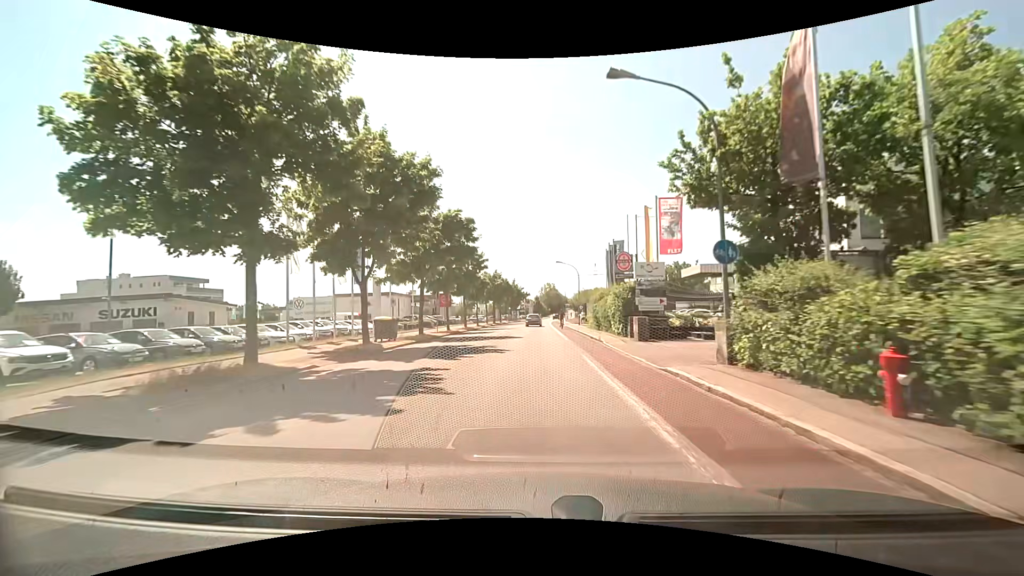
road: tertiary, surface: asphalt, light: Day
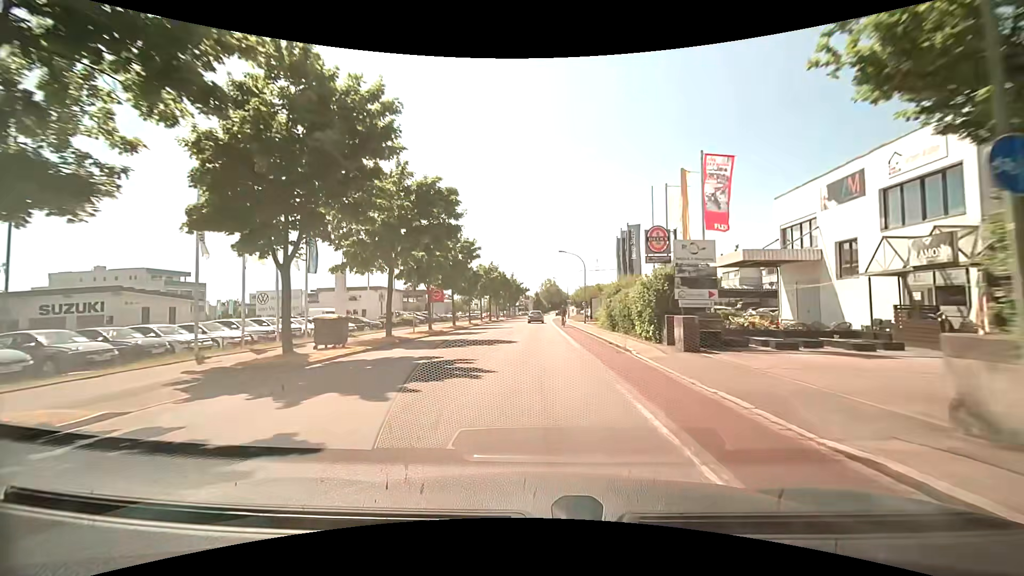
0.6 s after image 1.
(0.0, +7.1) m; 0°
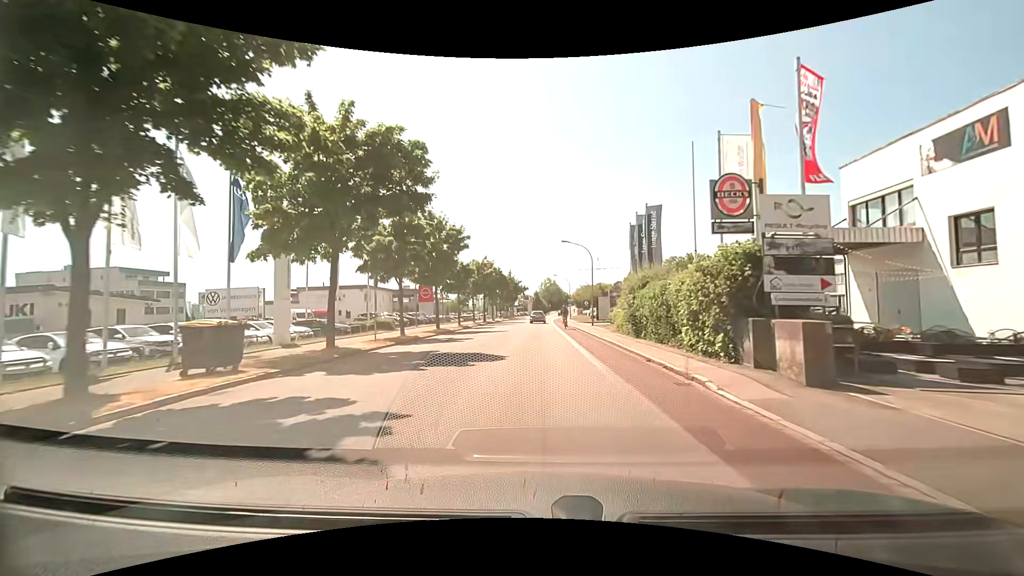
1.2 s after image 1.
(0.0, +7.1) m; +1°
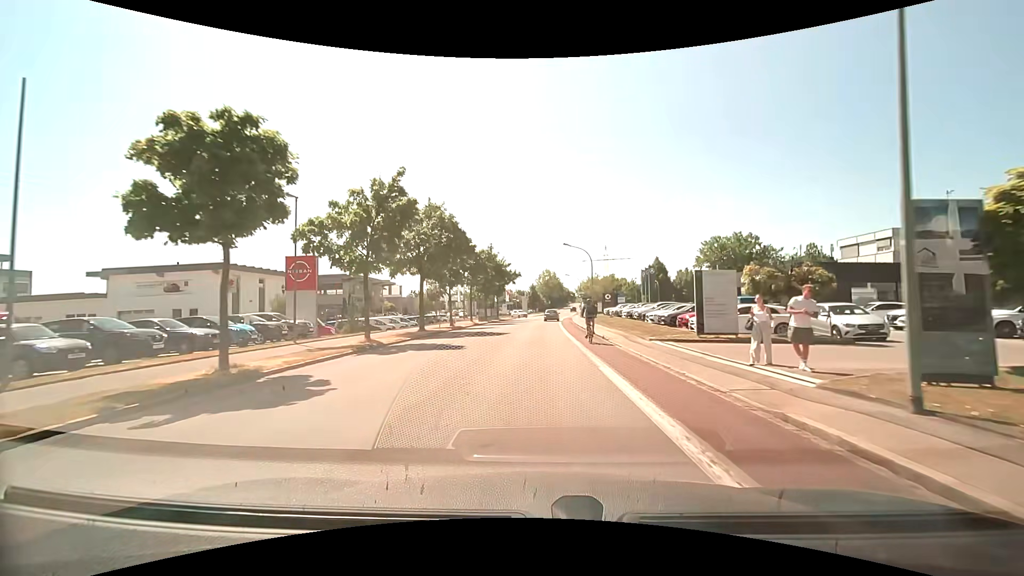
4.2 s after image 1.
(-0.1, +36.0) m; 0°
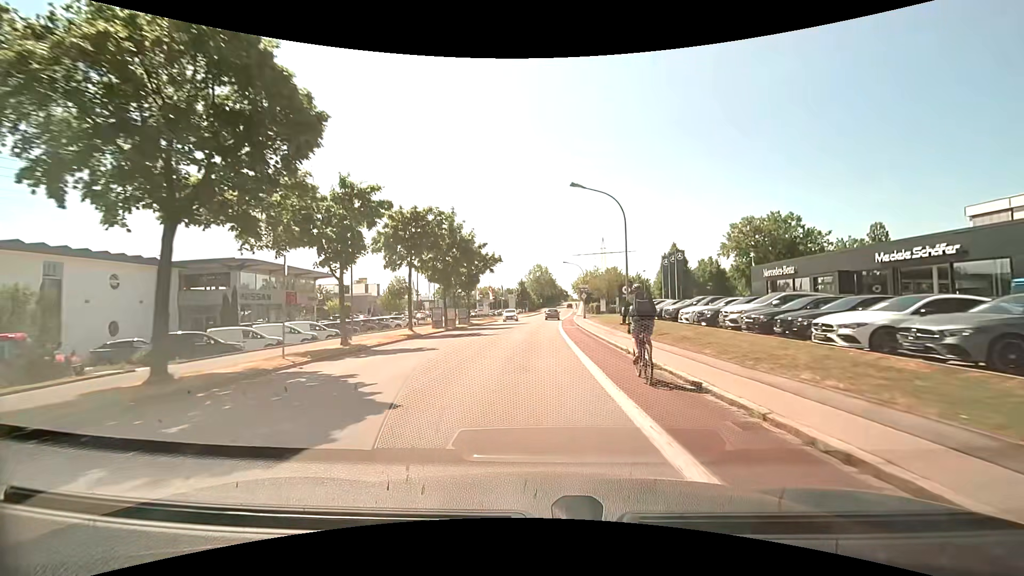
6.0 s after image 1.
(+0.3, +21.6) m; +1°
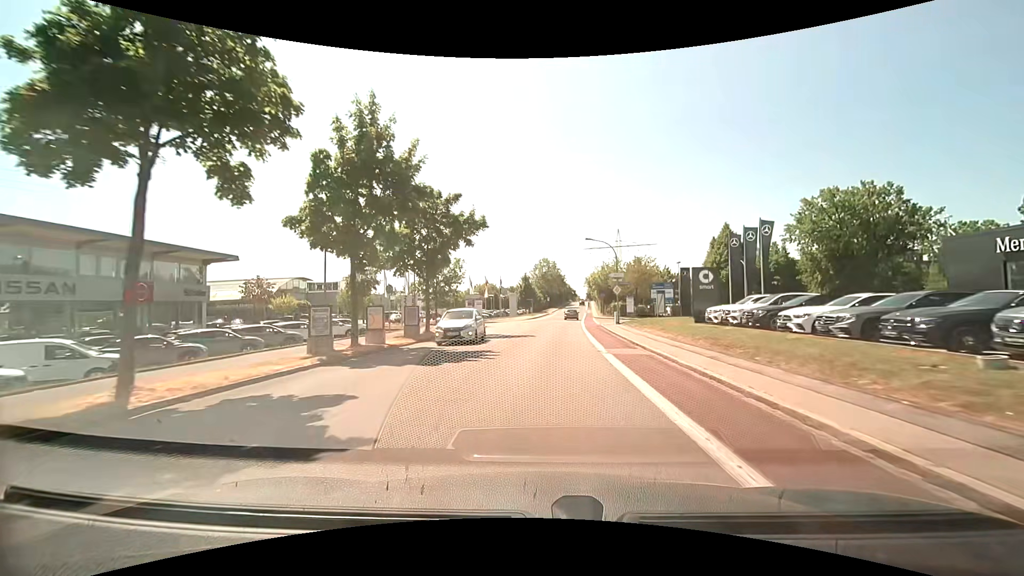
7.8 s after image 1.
(-0.2, +21.5) m; -1°
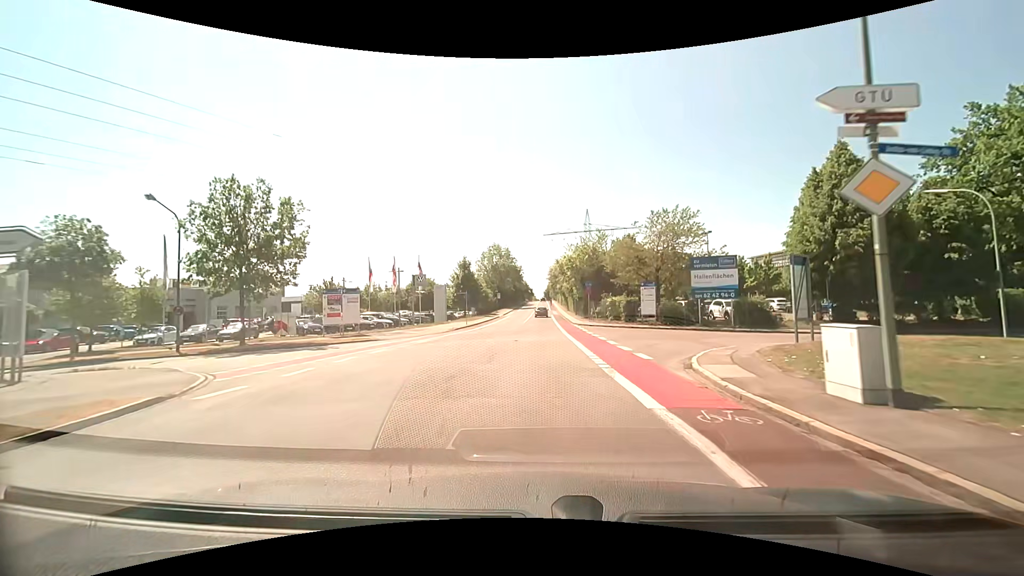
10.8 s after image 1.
(+1.5, +35.6) m; +5°
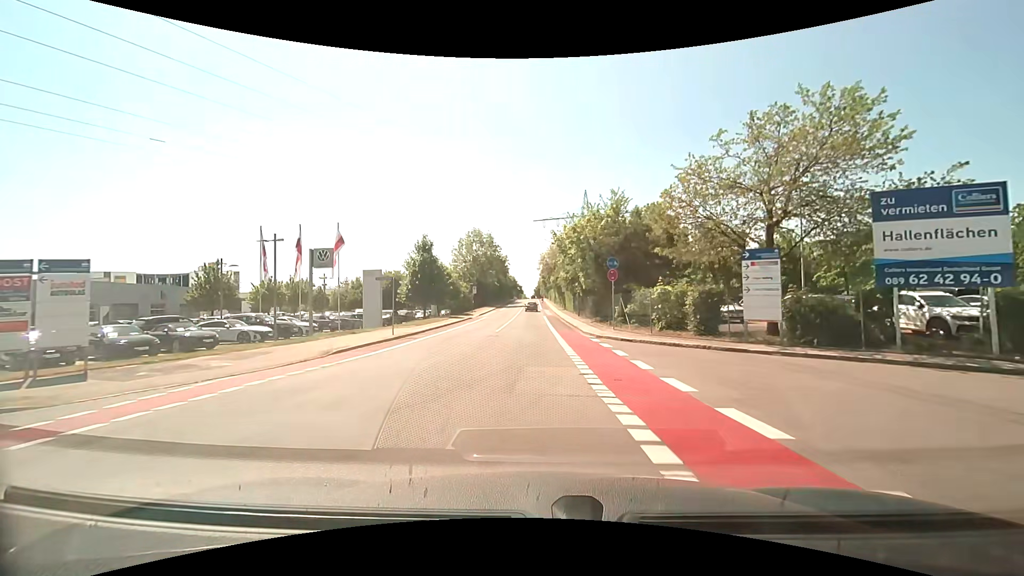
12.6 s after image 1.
(+0.3, +20.8) m; +1°
(0, +10) (0, +20) (0, +30) (0, +40) (-1, +50) (-1, +60) (-1, +70) (-1, +80) (-1, +90) (-1, +100) m
